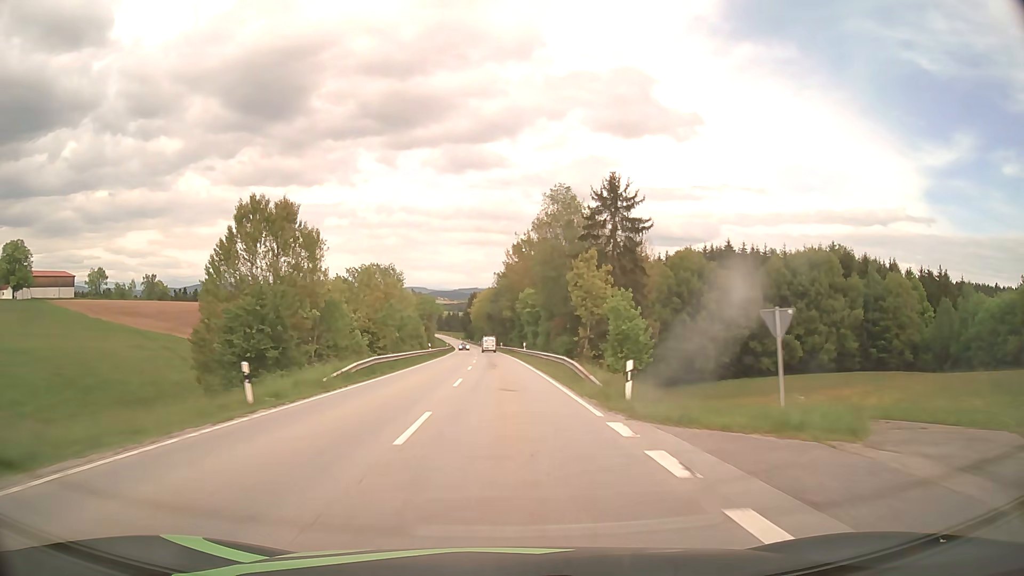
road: secondary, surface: asphalt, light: Day
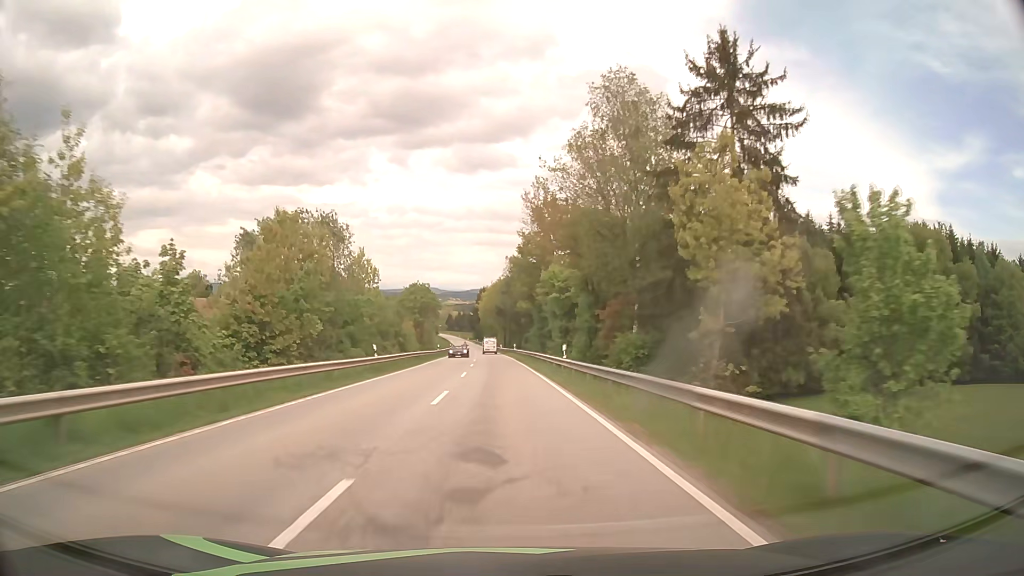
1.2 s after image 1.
(-0.3, +31.0) m; -1°
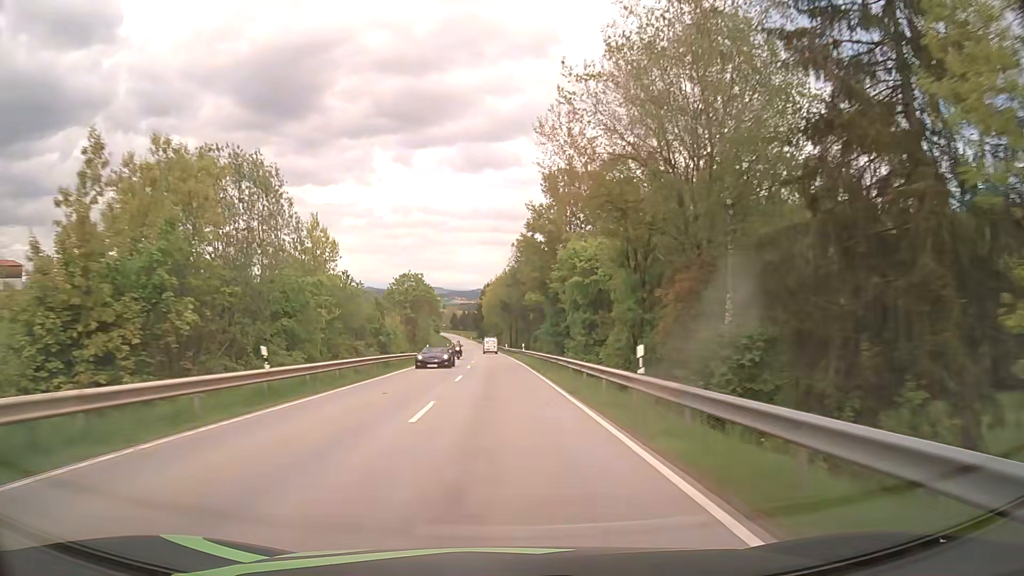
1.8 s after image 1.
(0.0, +15.5) m; 0°
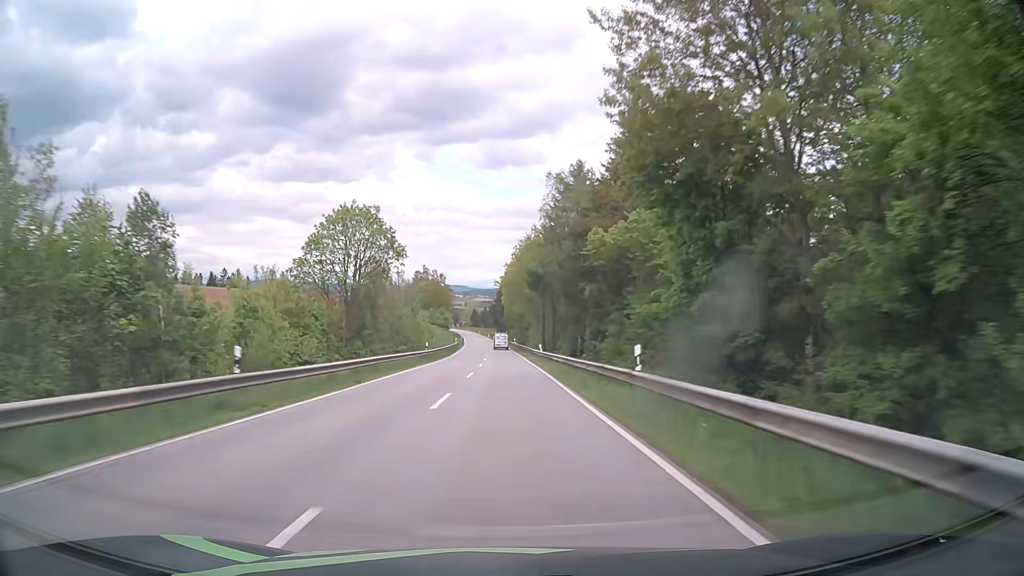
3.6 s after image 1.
(-0.7, +46.8) m; -2°
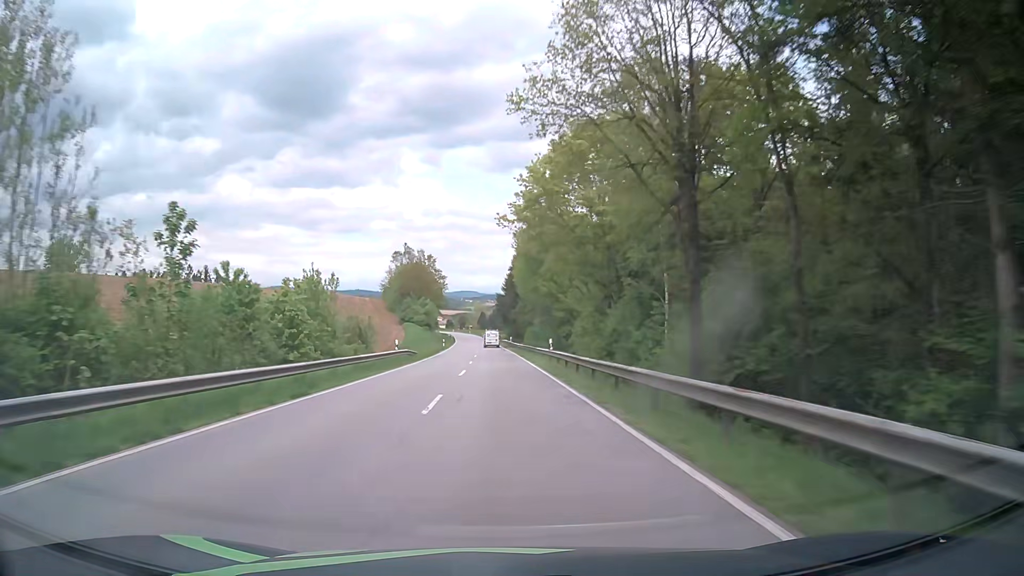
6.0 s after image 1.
(-0.5, +62.7) m; -1°
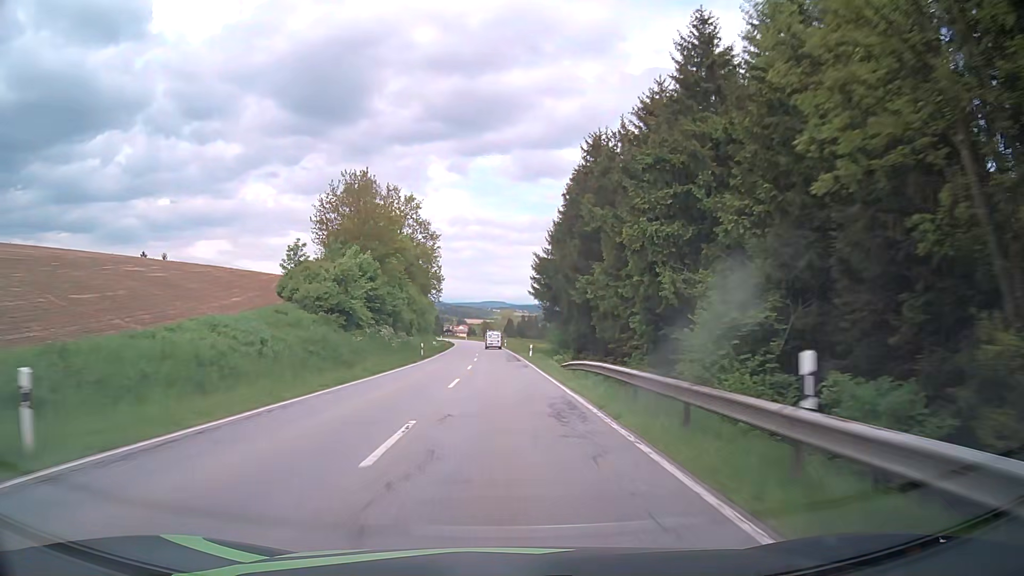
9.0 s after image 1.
(-1.6, +78.4) m; -2°
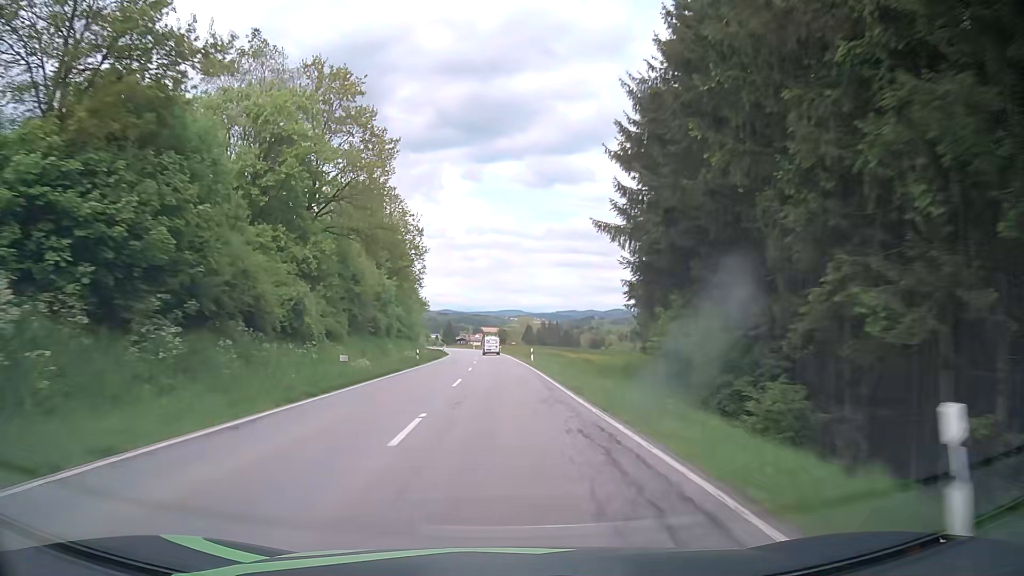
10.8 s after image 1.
(-0.7, +47.1) m; -1°
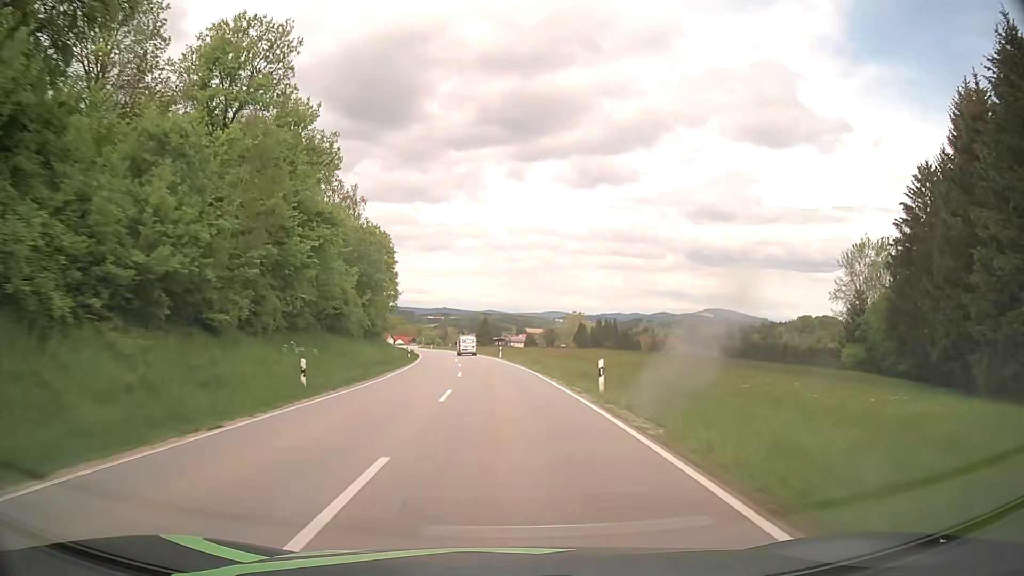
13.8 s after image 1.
(-2.1, +78.7) m; -3°
(0, +10) (0, +20) (-1, +30) (-1, +40) (-2, +50) (-3, +60) (-4, +70) (-6, +80) (-7, +90) (-9, +99) m
